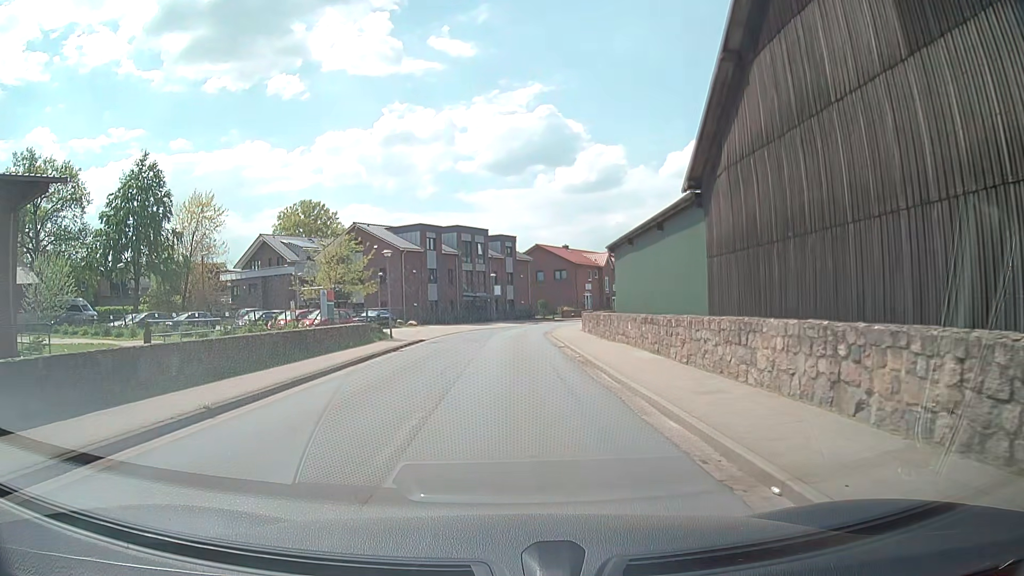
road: tertiary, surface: asphalt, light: Day
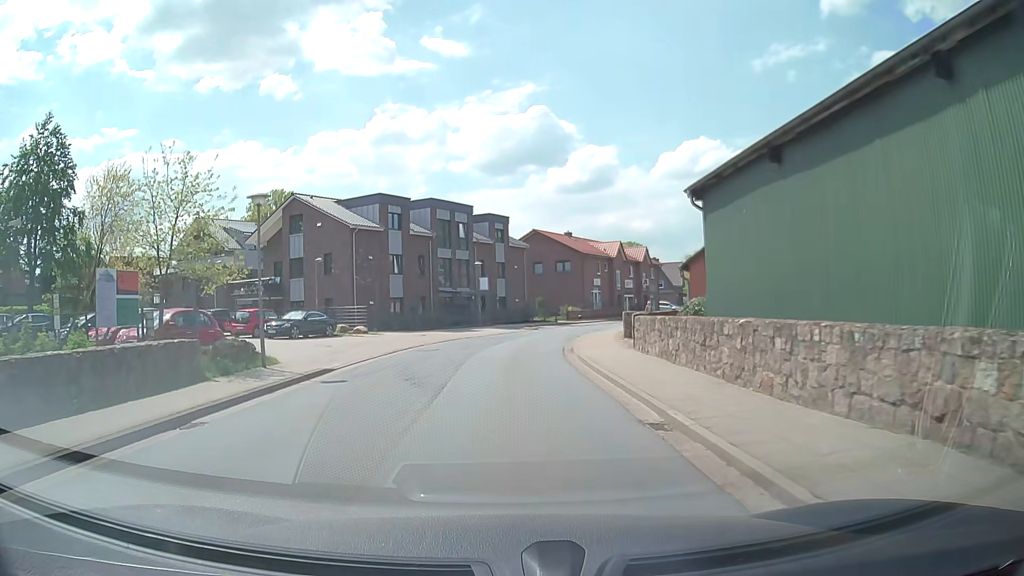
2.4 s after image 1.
(+0.4, +16.9) m; +2°
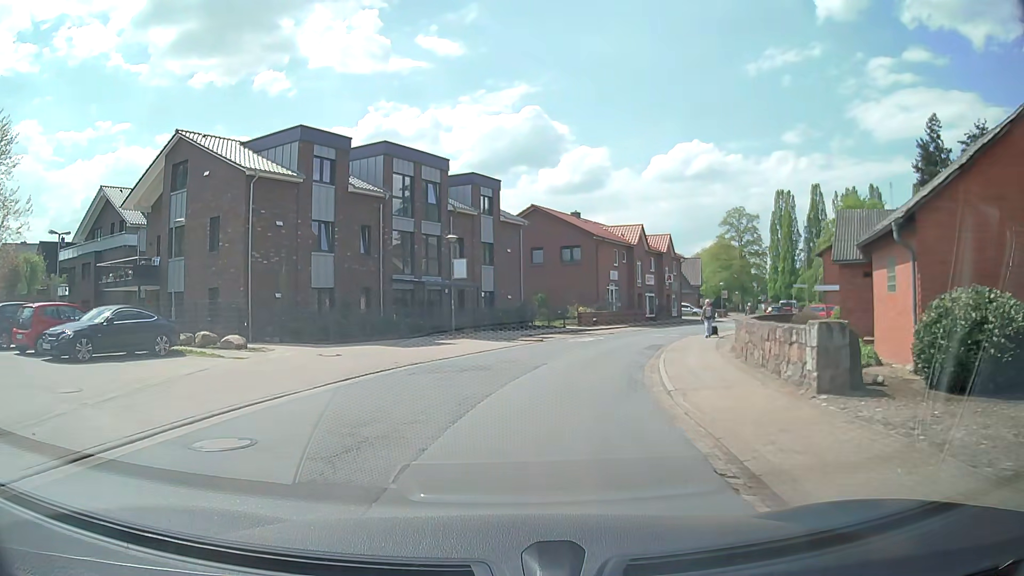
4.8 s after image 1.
(0.0, +17.4) m; 0°
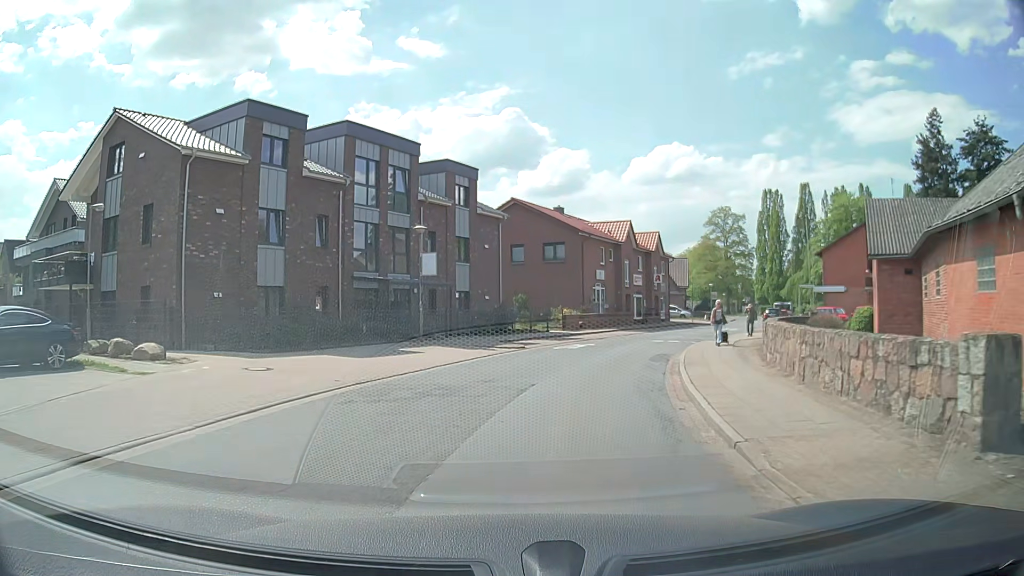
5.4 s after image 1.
(+0.1, +4.3) m; +2°
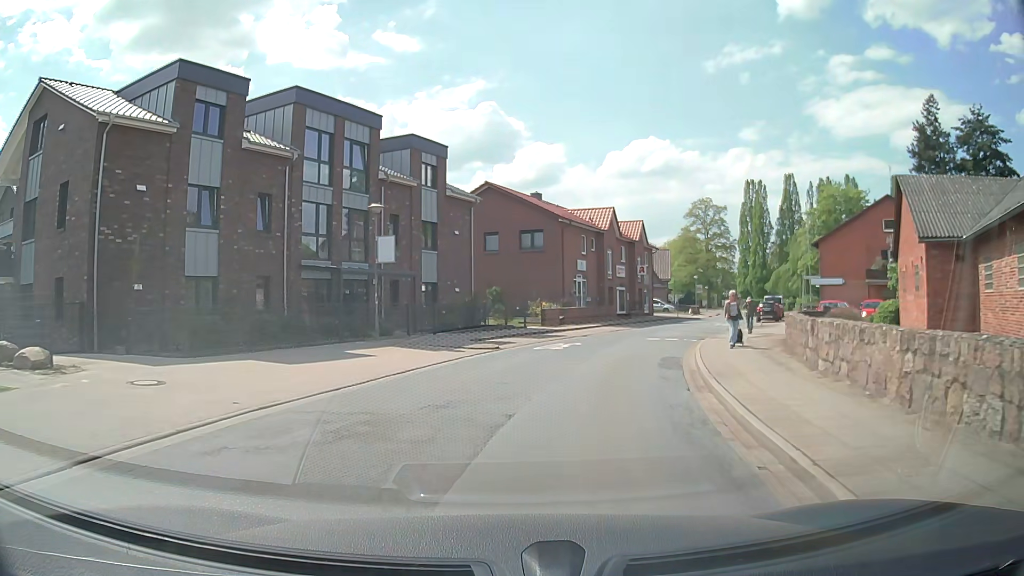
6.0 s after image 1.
(+0.1, +4.1) m; +2°
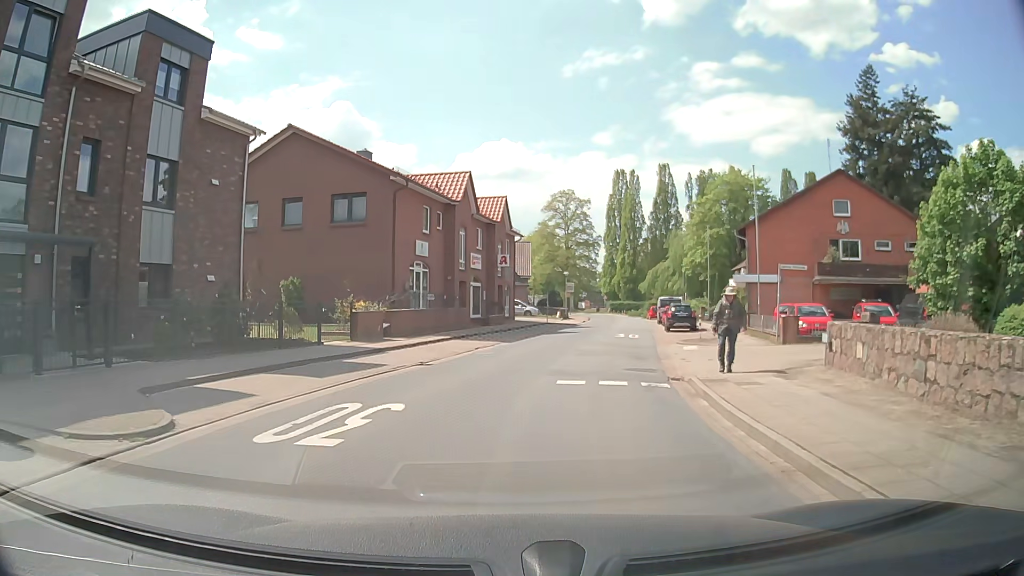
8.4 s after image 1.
(+1.6, +14.8) m; +13°
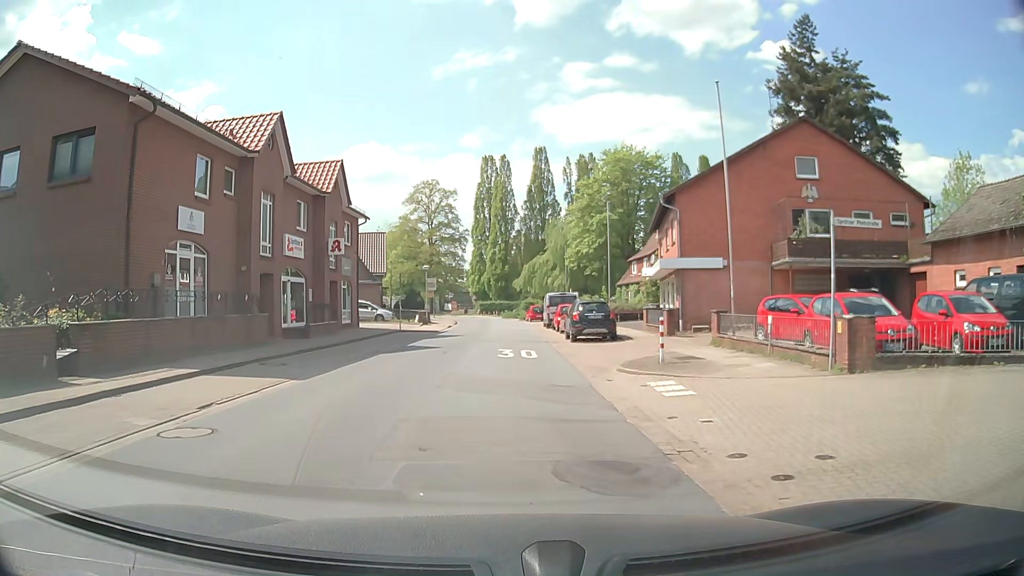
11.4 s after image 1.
(+1.3, +12.5) m; +12°
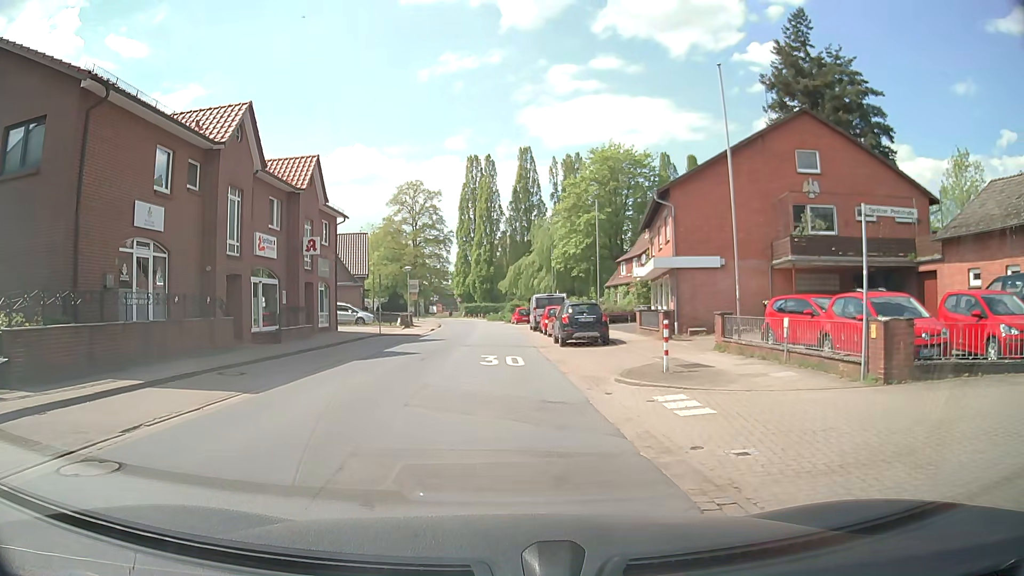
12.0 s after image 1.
(0.0, +1.8) m; +1°
(0, +10) (0, +20) (-1, +30) (-1, +40) (-1, +50) (-2, +60) (-3, +70) (-4, +80) (-7, +89) (-10, +99) m
